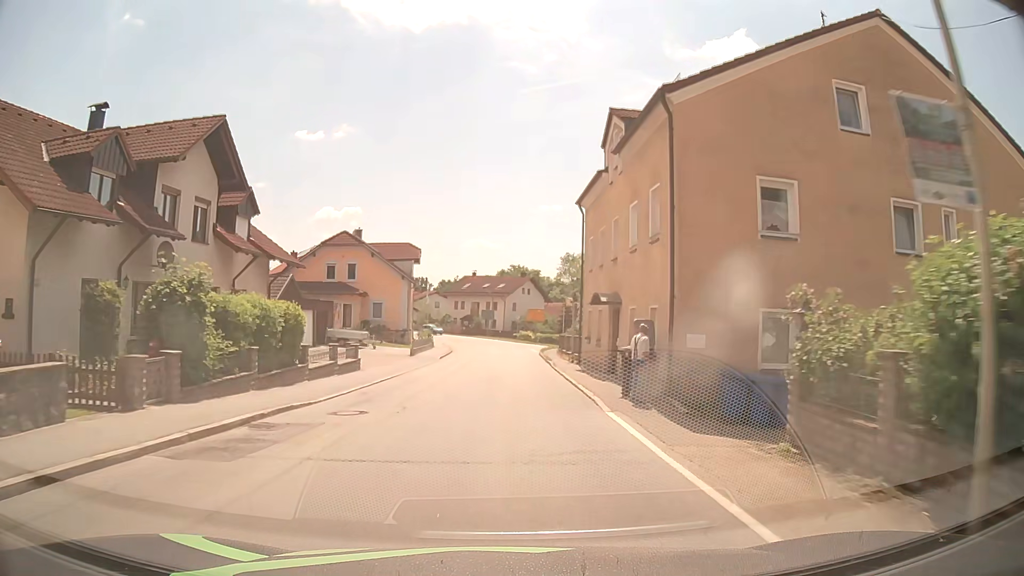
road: secondary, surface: asphalt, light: Day
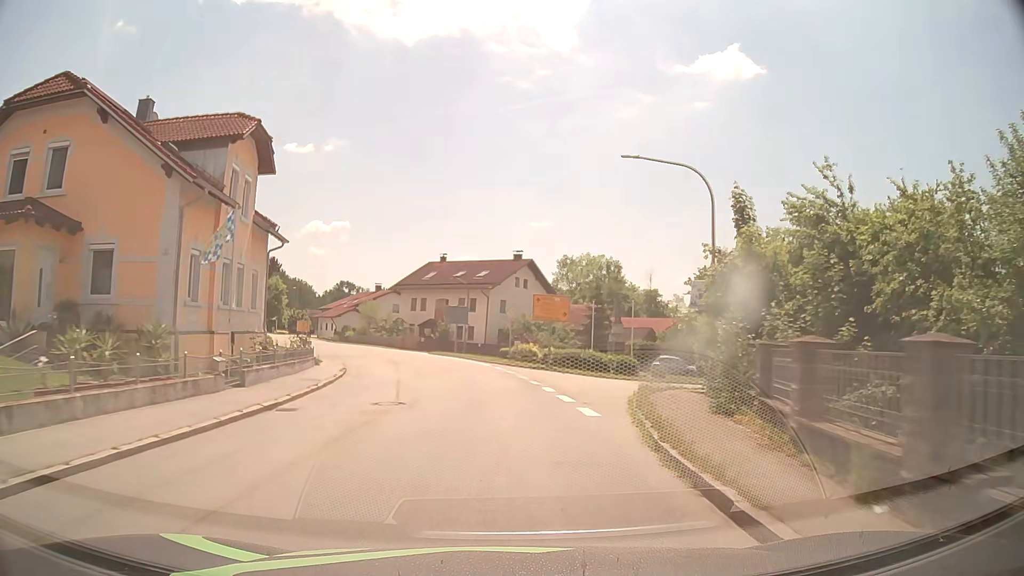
(+0.1, +38.0) m; +1°
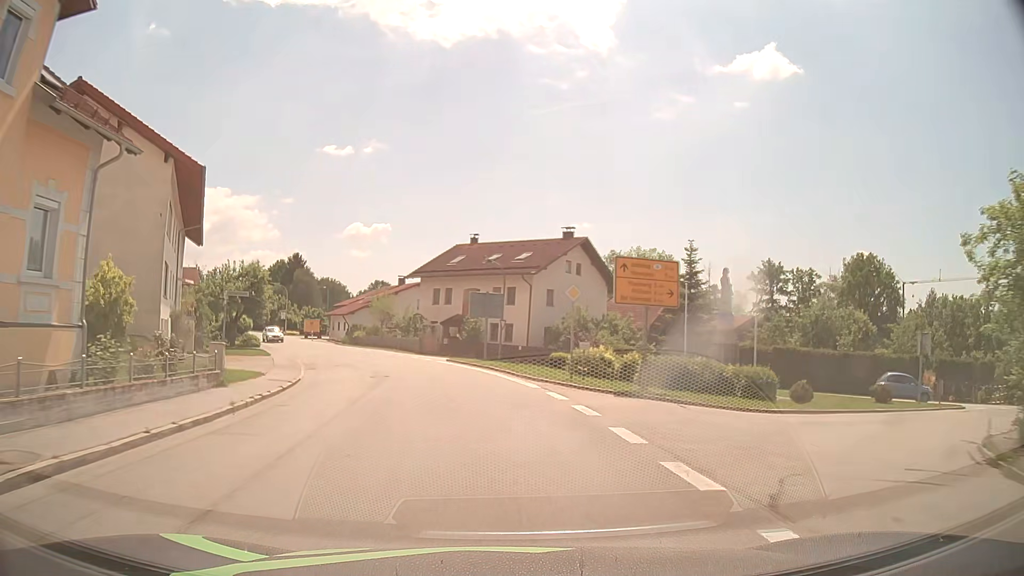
(-0.4, +15.1) m; -4°
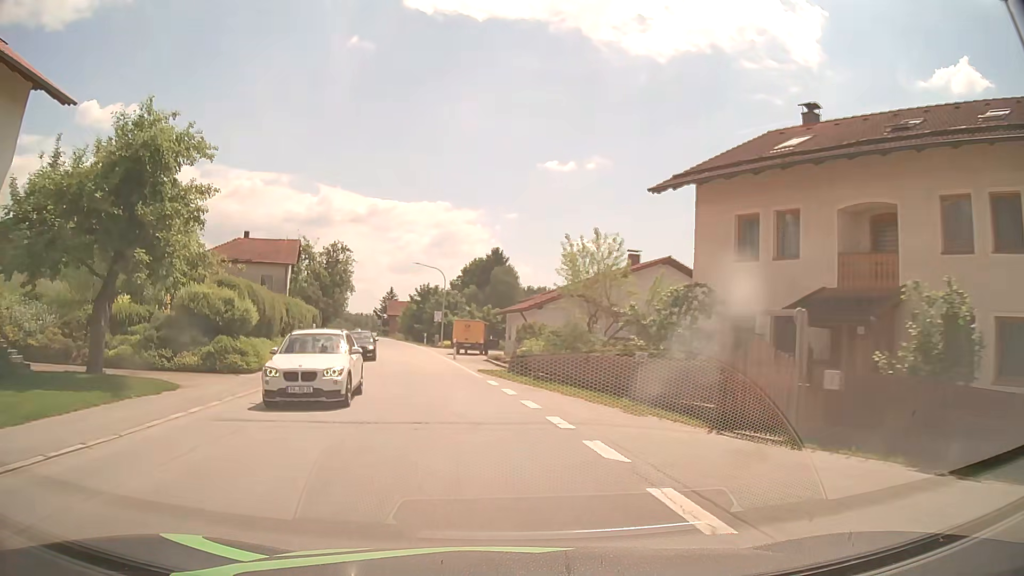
(-5.7, +37.1) m; -19°
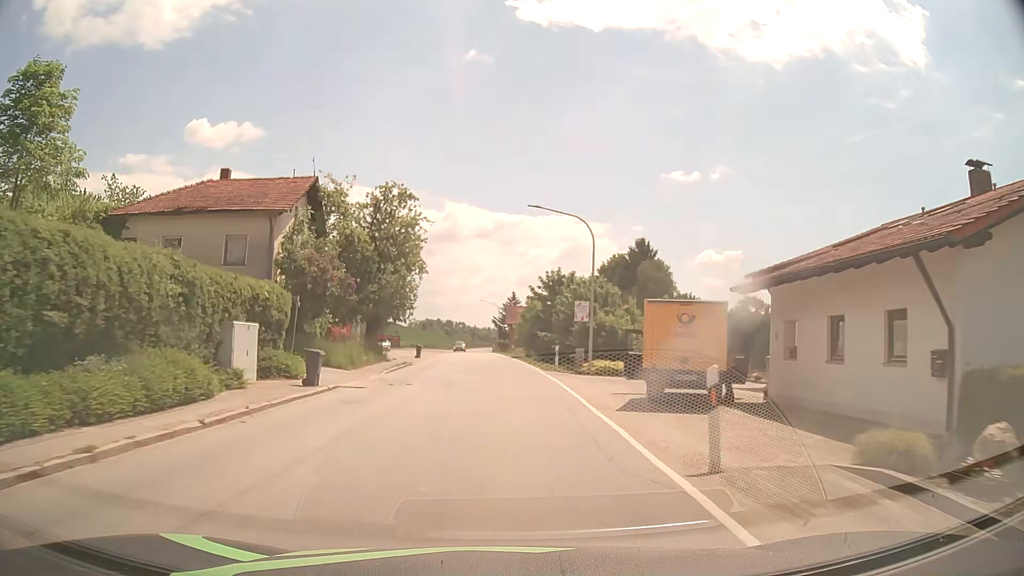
(-3.5, +29.8) m; -11°
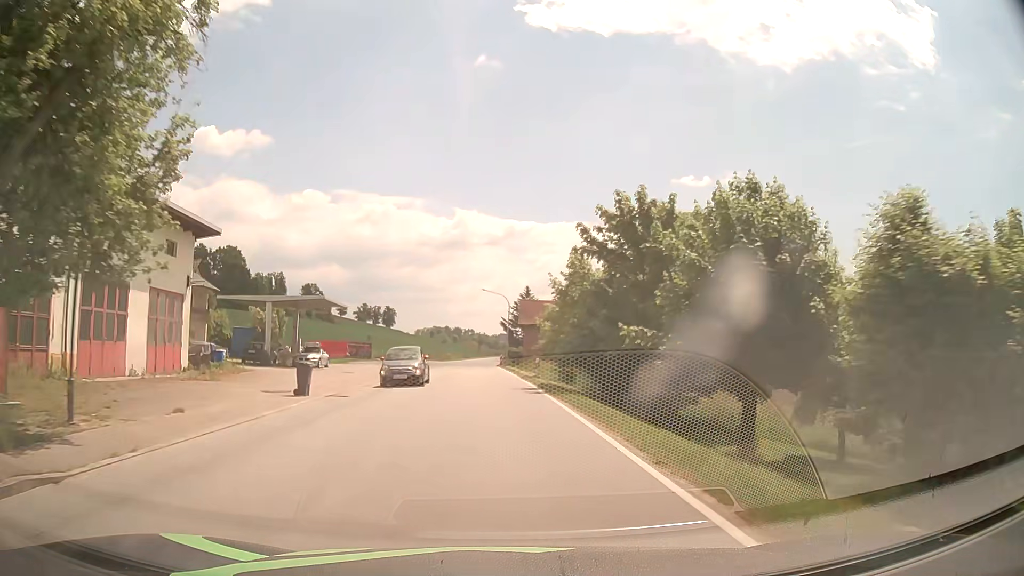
(-0.3, +30.1) m; -1°
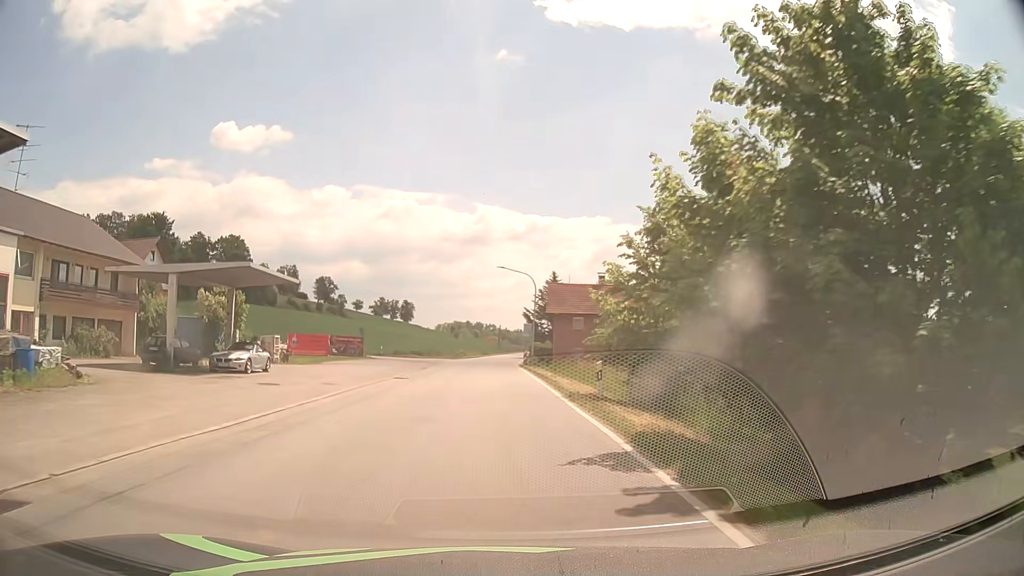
(-0.2, +15.1) m; -2°
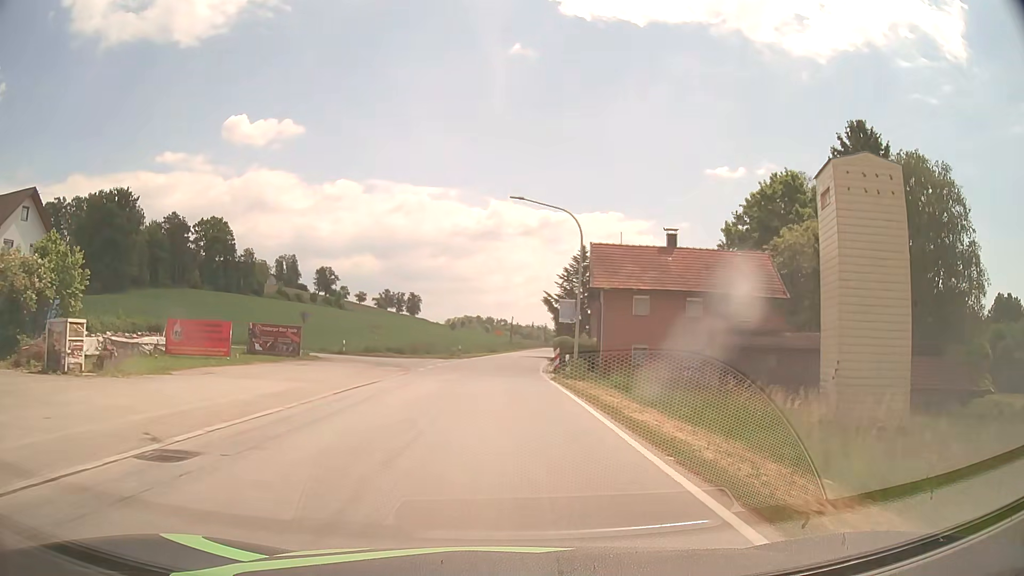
(-0.3, +22.5) m; -1°
